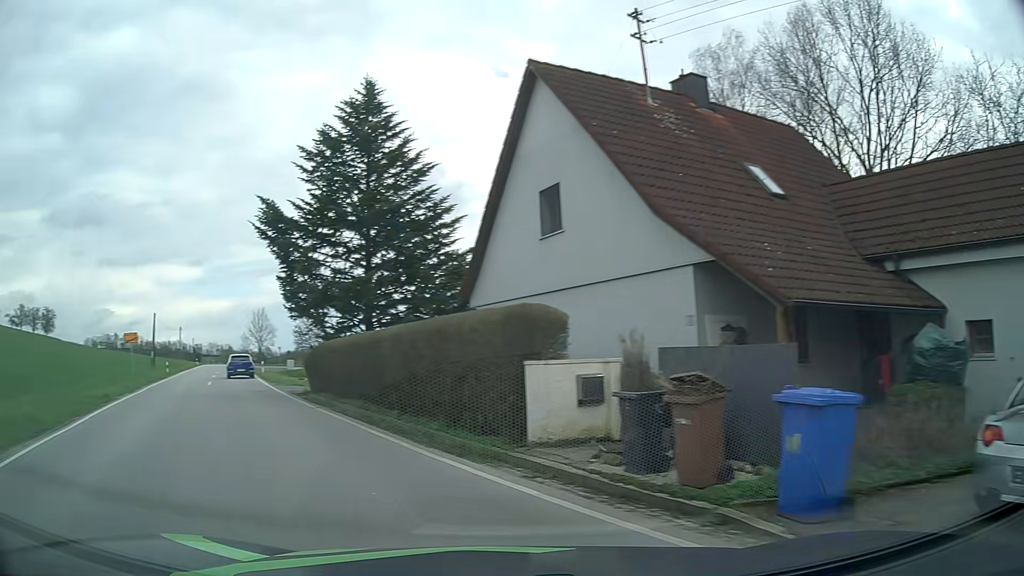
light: Day
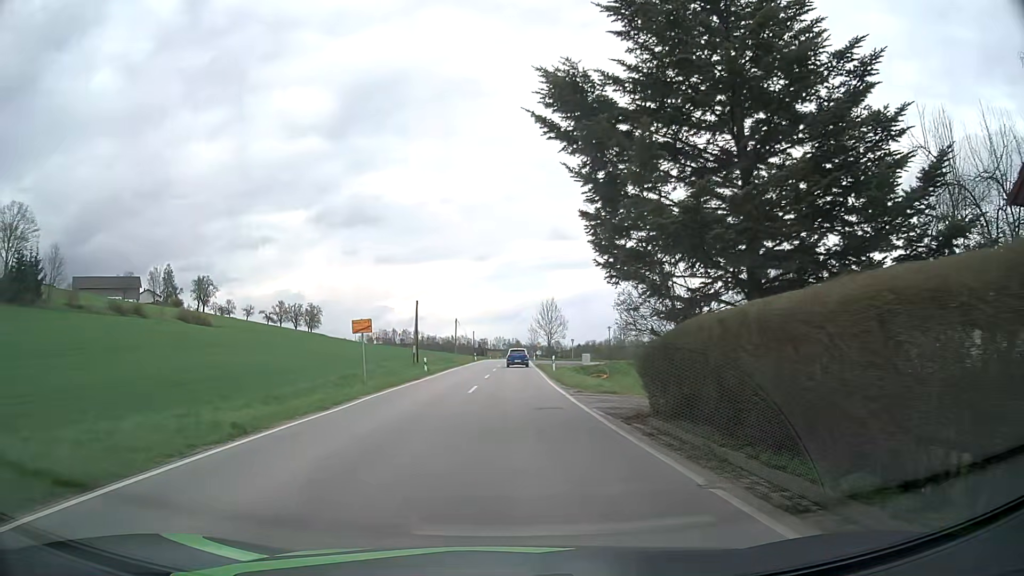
(-3.9, +11.6) m; -26°
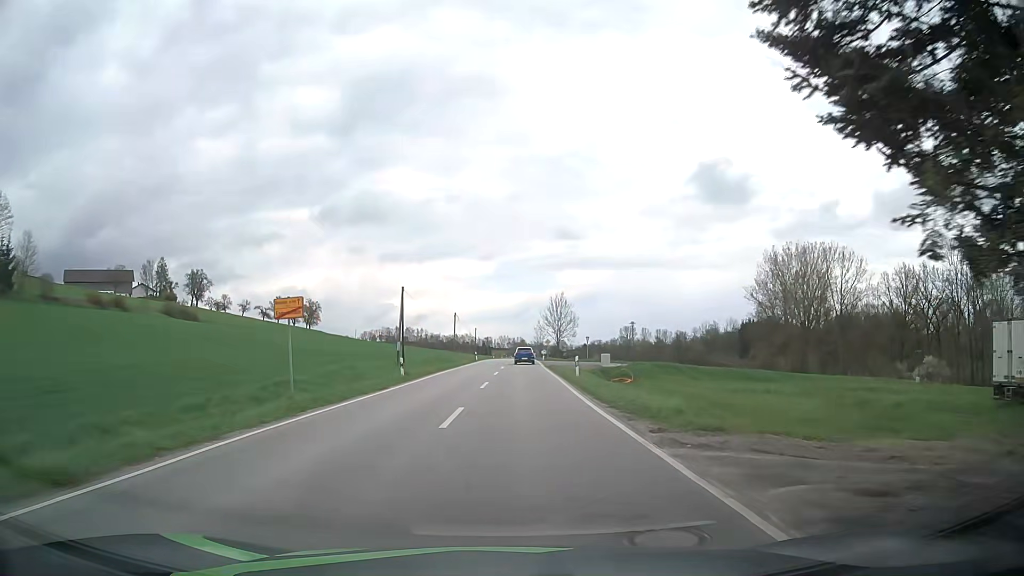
(-0.2, +11.5) m; -1°
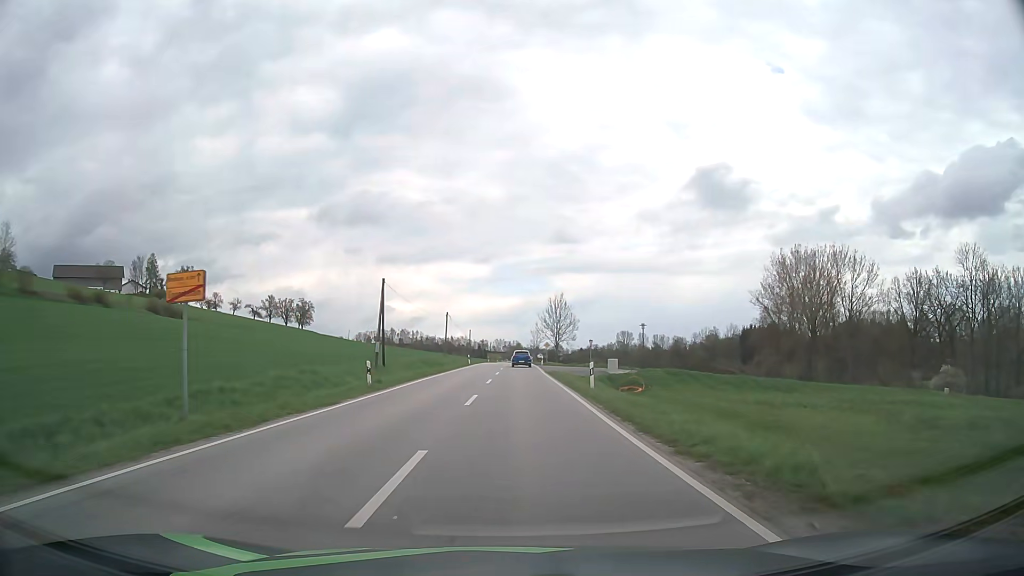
(0.0, +6.8) m; +1°
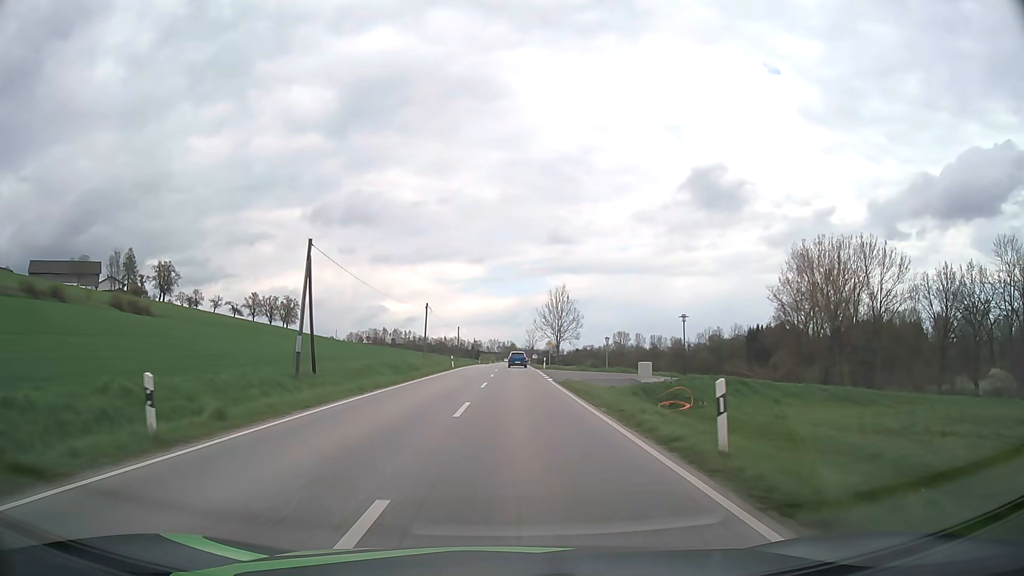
(0.0, +15.5) m; 0°
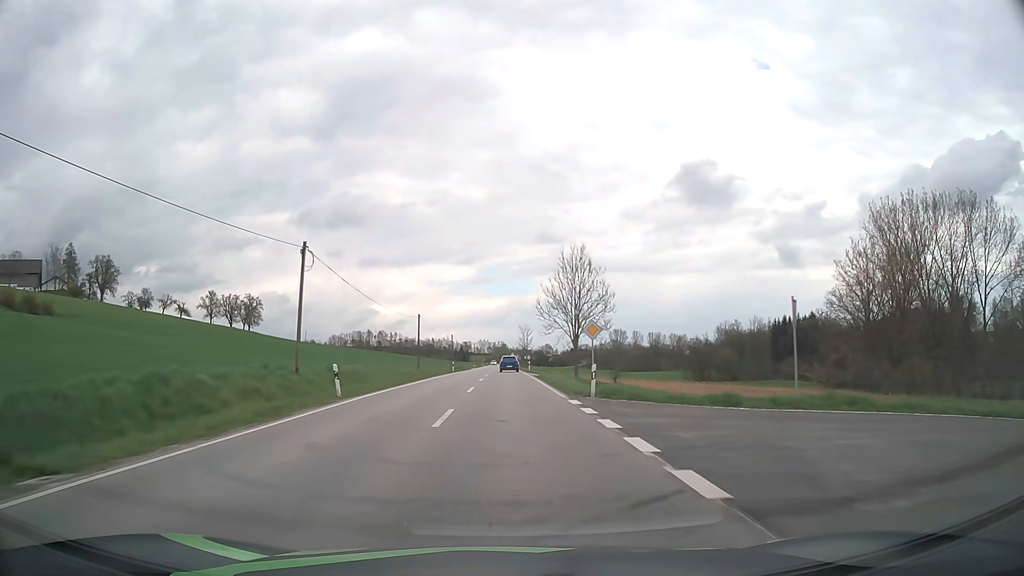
(+0.4, +38.7) m; +1°
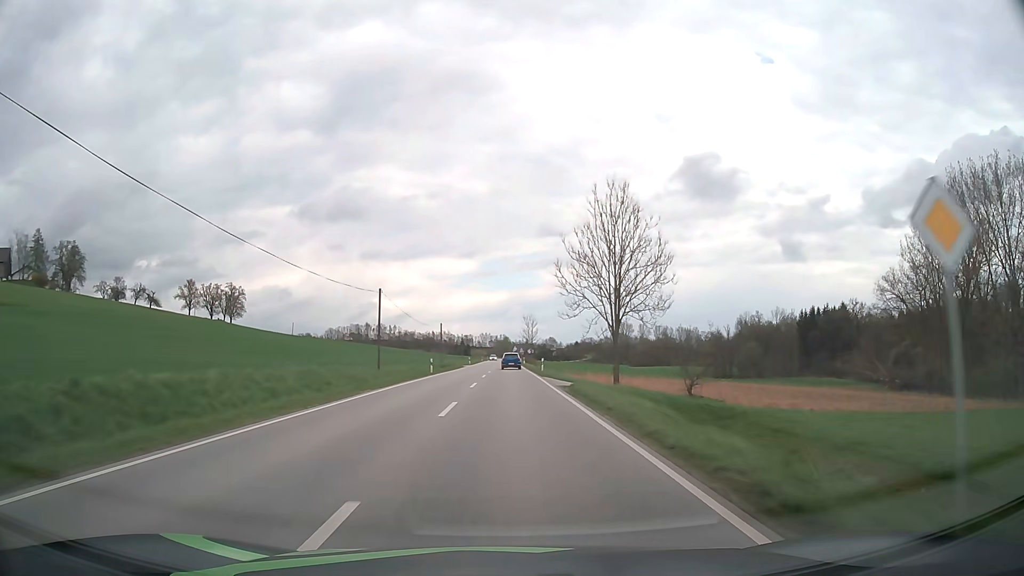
(0.0, +22.6) m; 0°
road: secondary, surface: asphalt
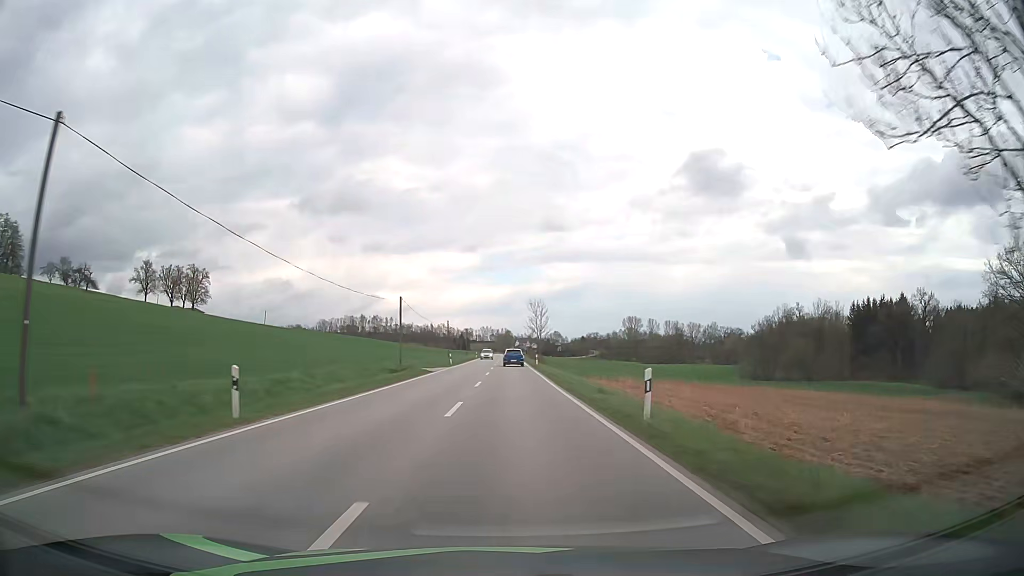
(-0.2, +36.5) m; 0°
(0, +10) (0, +20) (0, +30) (0, +40) (0, +50) (0, +60) (0, +70) (0, +80) (0, +90) (0, +100) m
